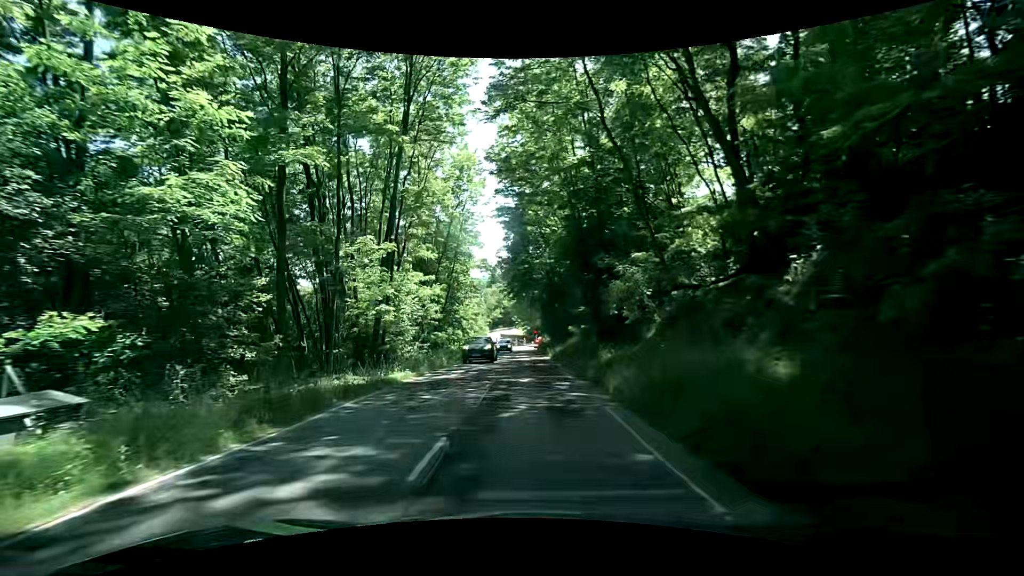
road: tertiary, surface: asphalt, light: Day
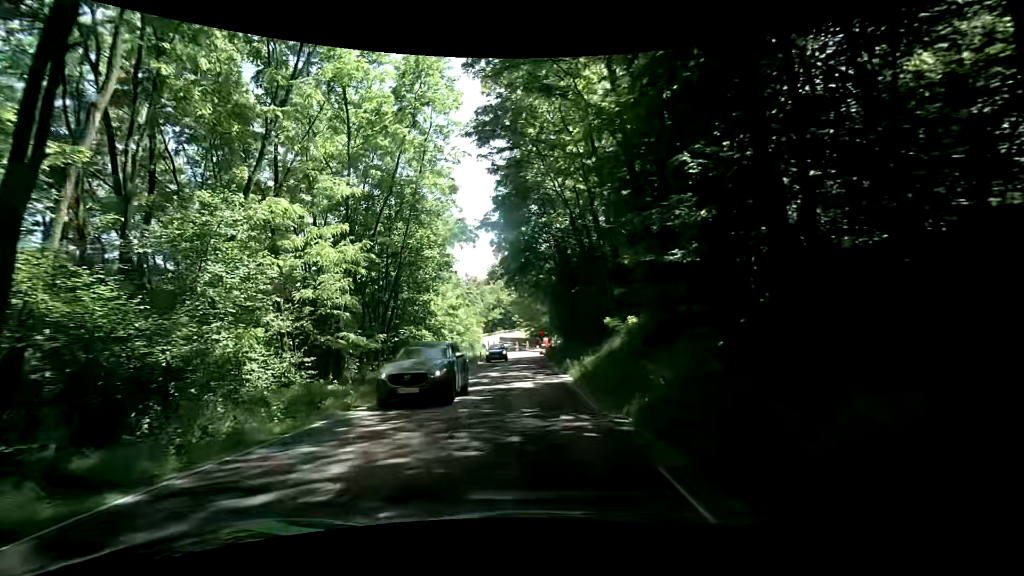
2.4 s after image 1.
(-0.8, +18.2) m; -2°
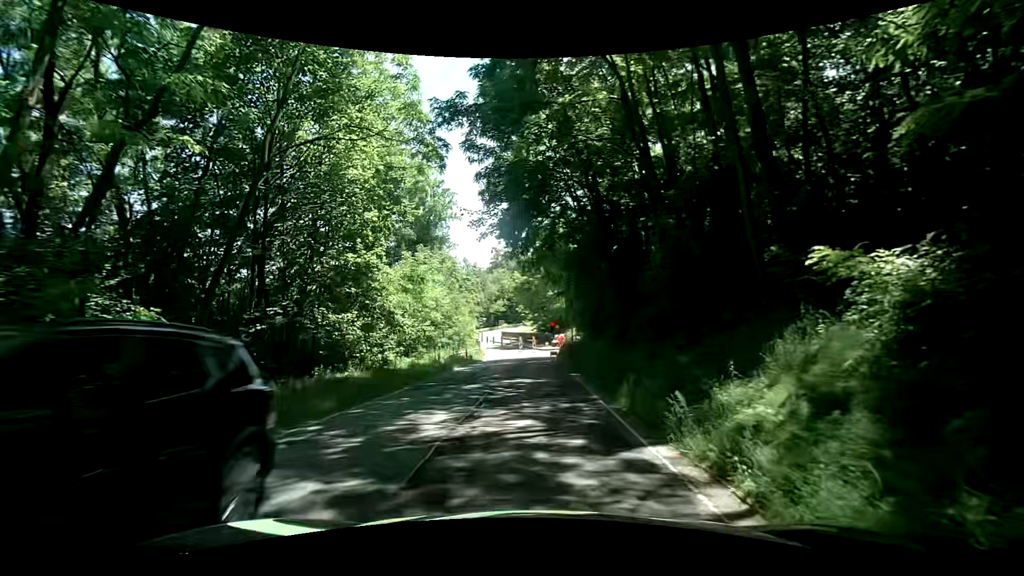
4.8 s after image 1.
(-0.2, +15.3) m; -1°
